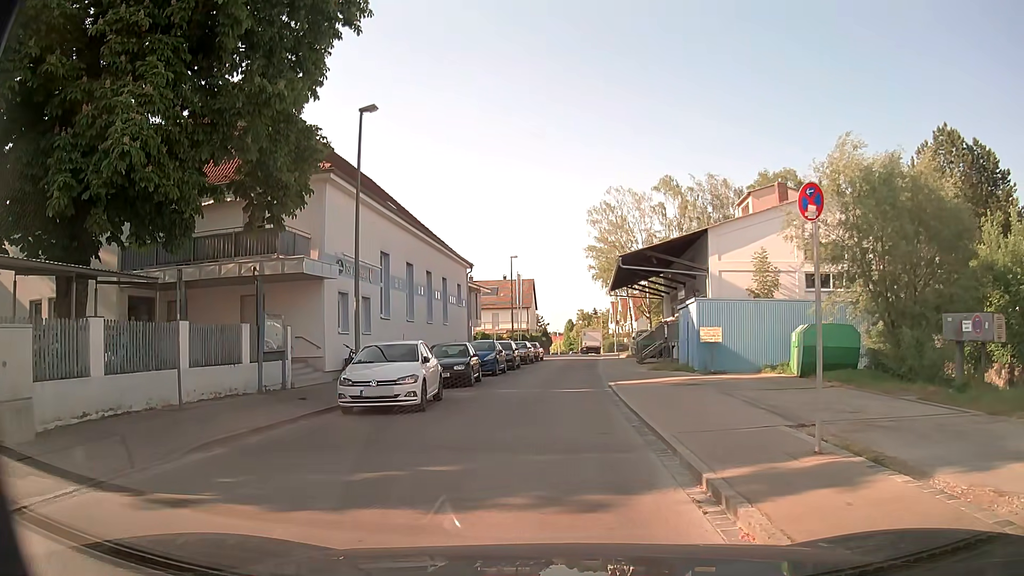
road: residential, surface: asphalt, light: Day
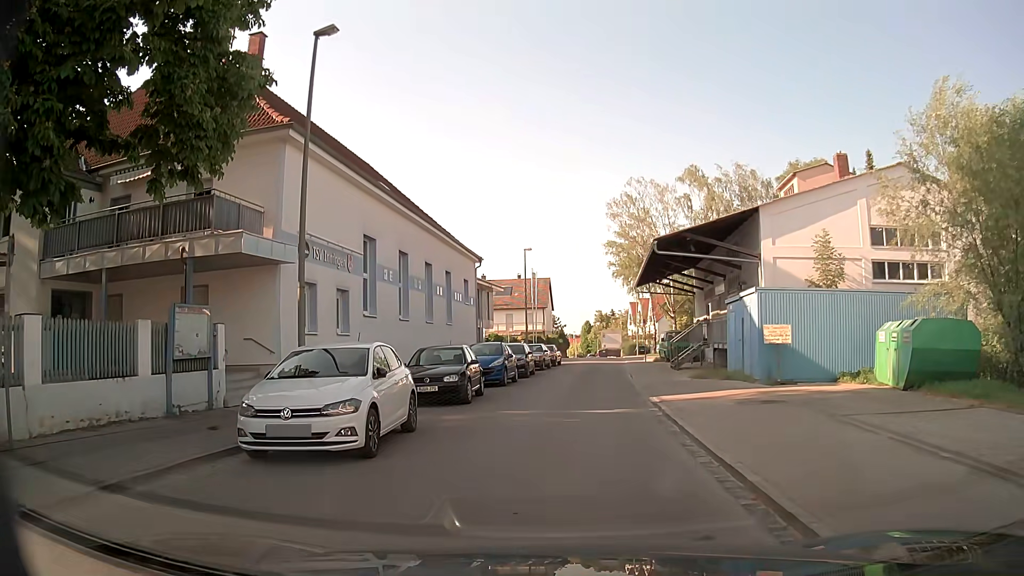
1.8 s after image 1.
(-0.1, +5.5) m; -1°
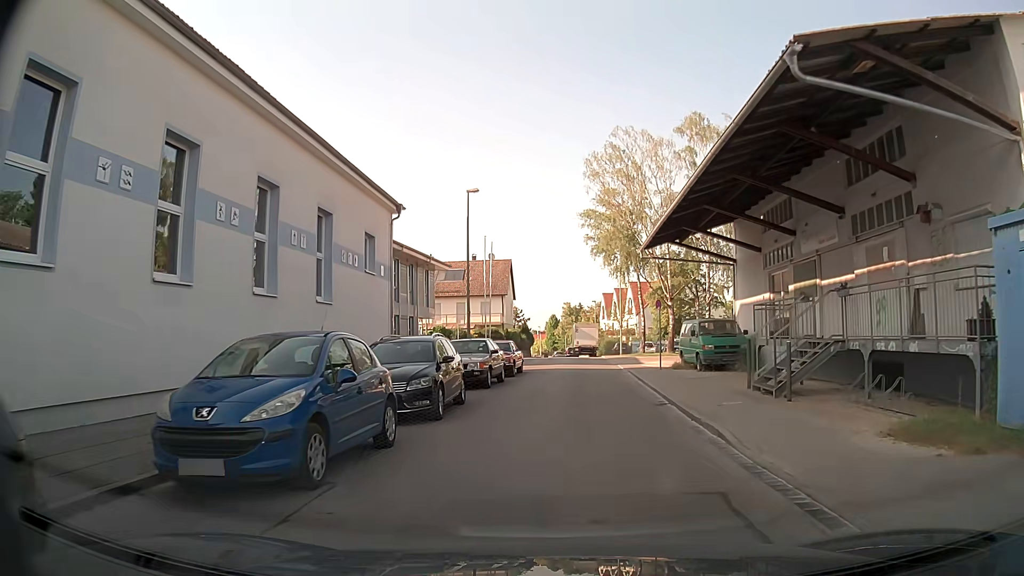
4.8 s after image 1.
(0.0, +16.9) m; +2°
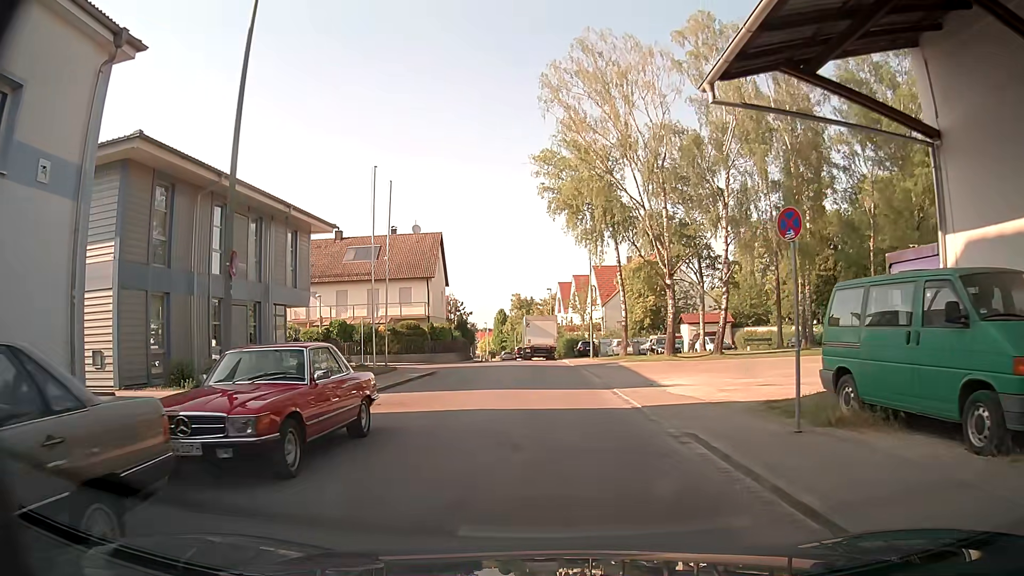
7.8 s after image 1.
(+0.7, +18.5) m; +4°
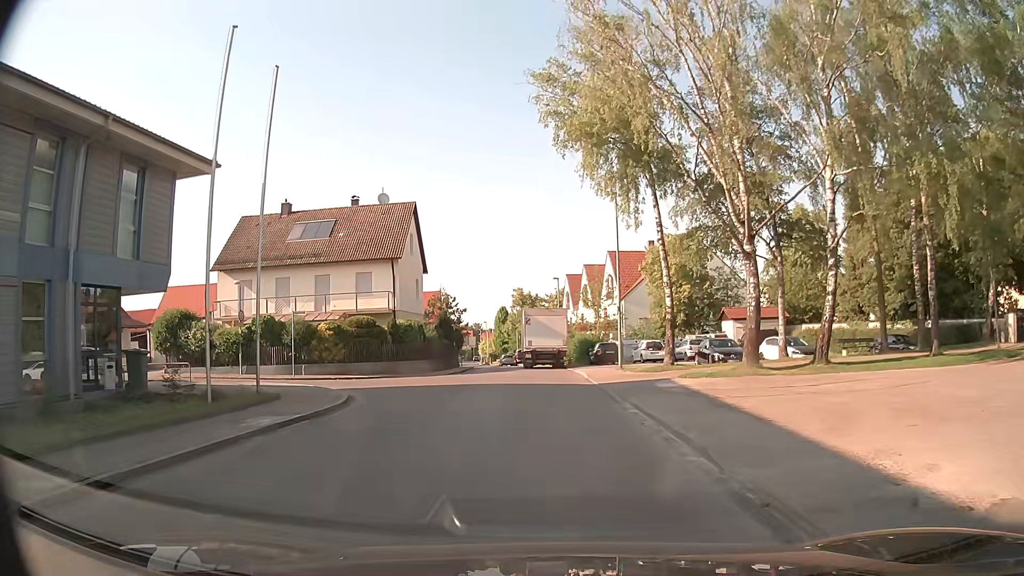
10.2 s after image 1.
(-0.1, +13.9) m; 0°
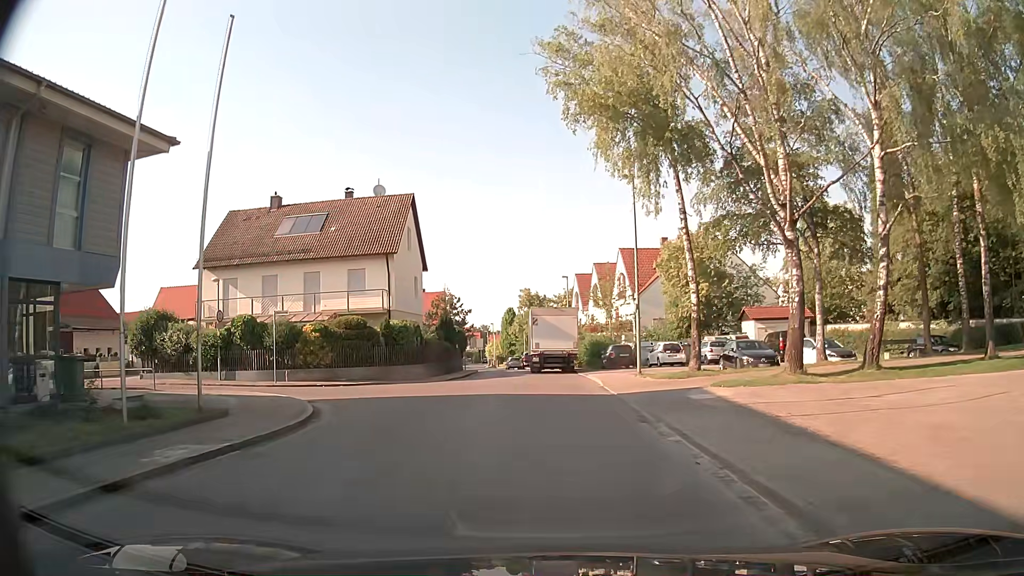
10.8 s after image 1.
(0.0, +3.3) m; -2°
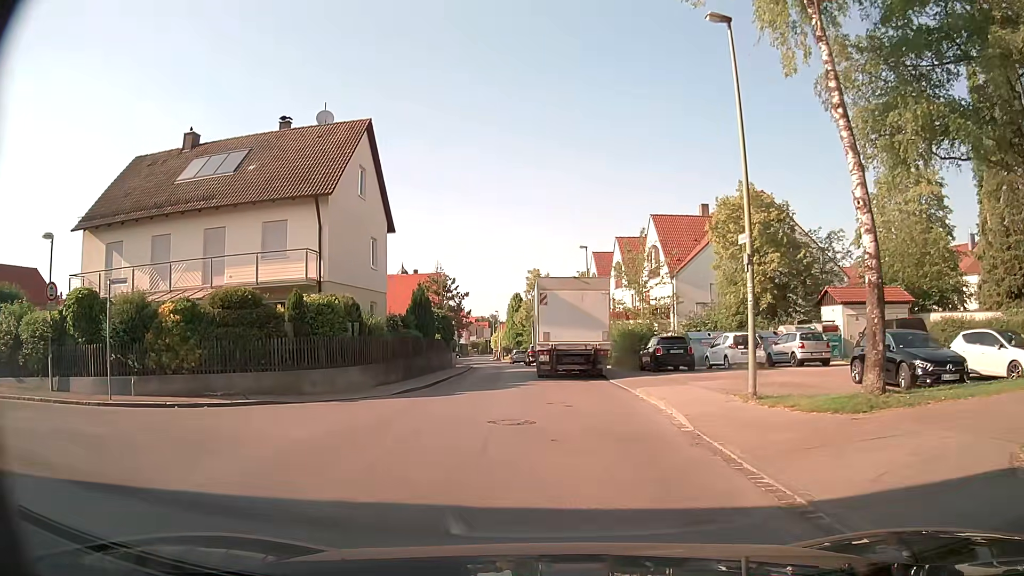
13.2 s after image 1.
(0.0, +13.1) m; +1°
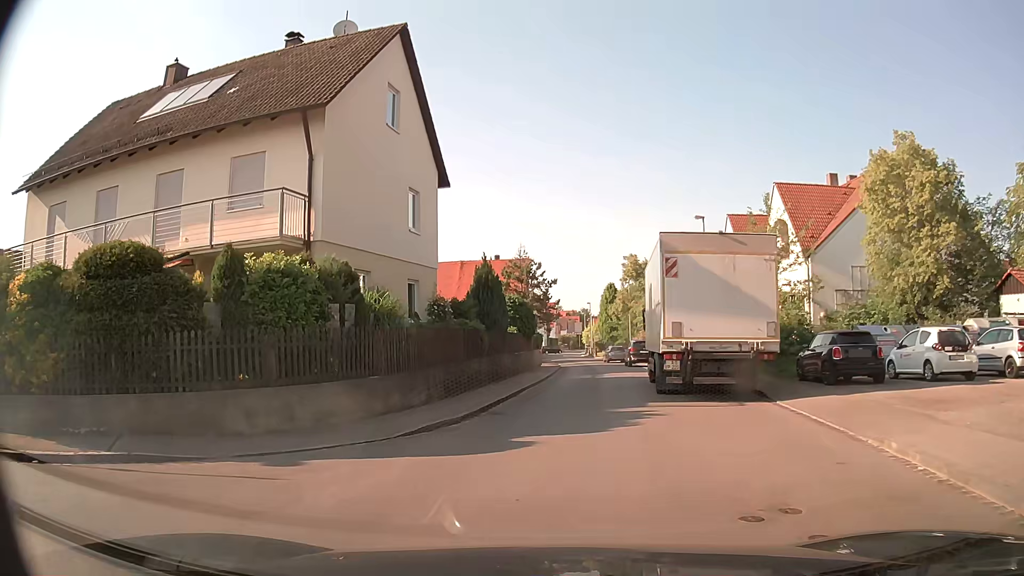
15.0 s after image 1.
(-0.7, +9.3) m; -7°
(0, +10) (0, +20) (+1, +30) (+1, +40) (+2, +50) (+1, +60) (+2, +70) (+2, +80) (+3, +90) (+2, +100) m
